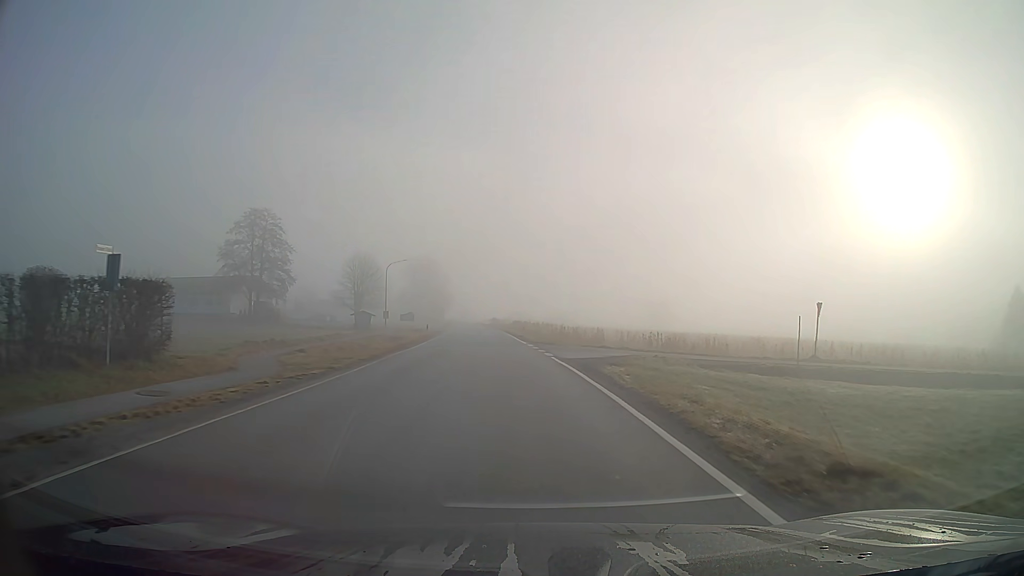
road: secondary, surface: asphalt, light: Day
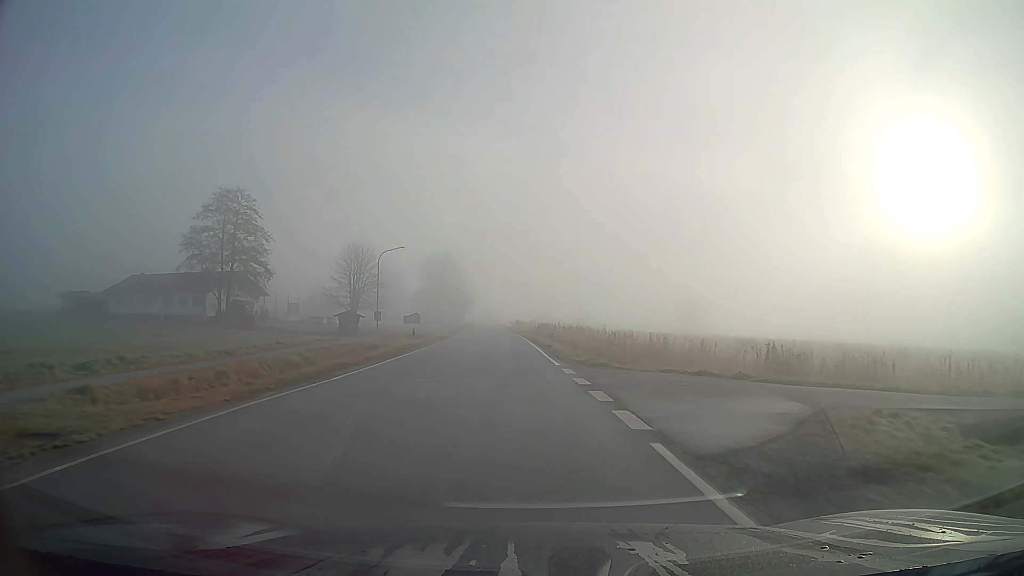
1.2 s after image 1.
(-0.3, +16.4) m; -2°
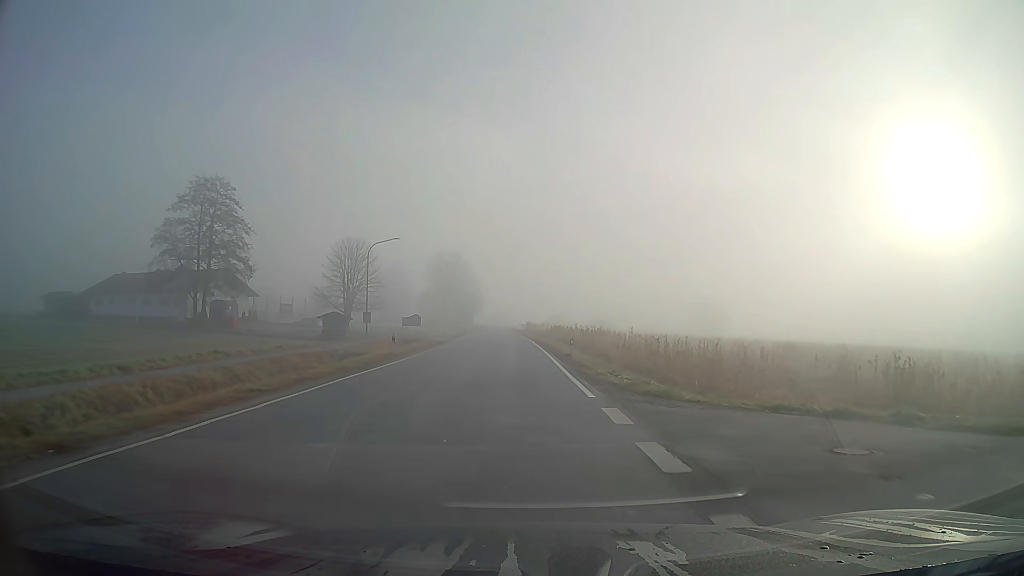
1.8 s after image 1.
(-0.1, +8.3) m; -1°
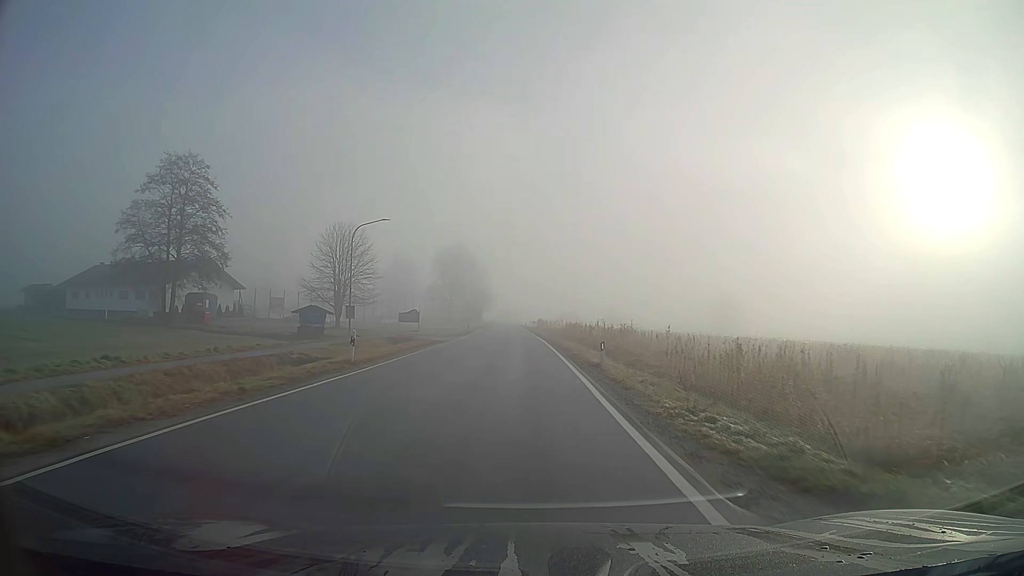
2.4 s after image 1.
(-0.1, +8.4) m; -1°
